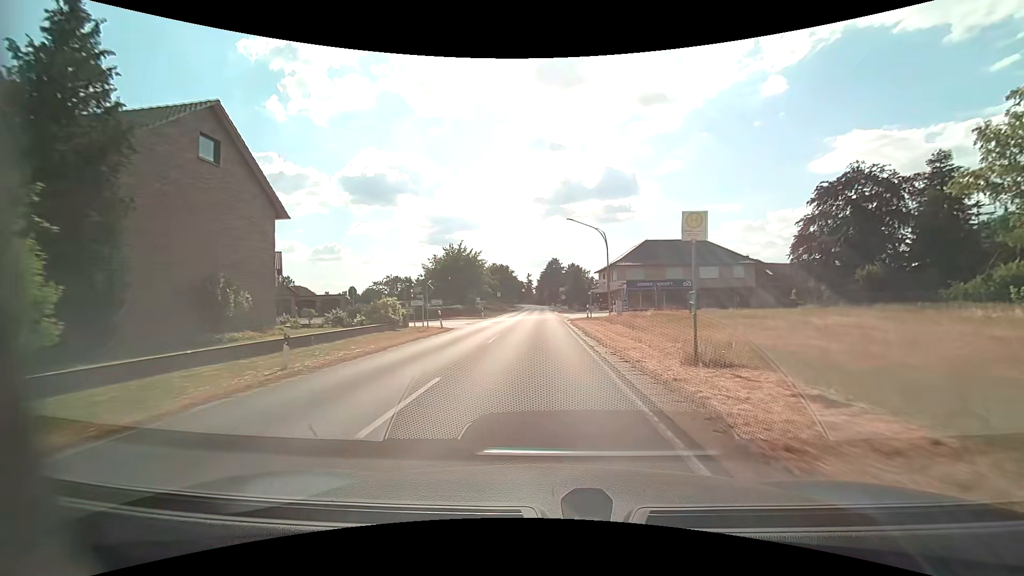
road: secondary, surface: asphalt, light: Day
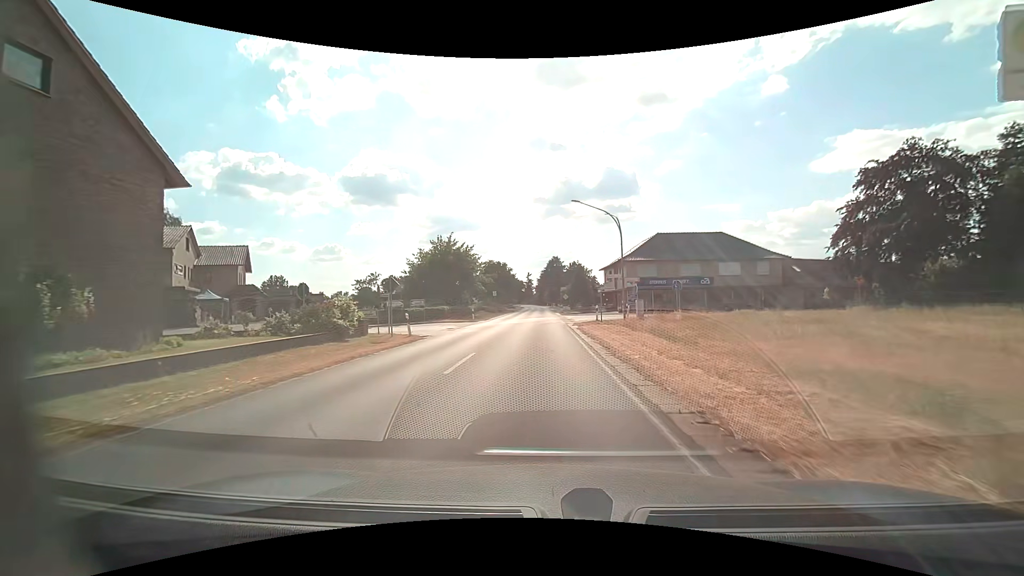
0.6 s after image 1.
(+0.1, +7.1) m; +1°
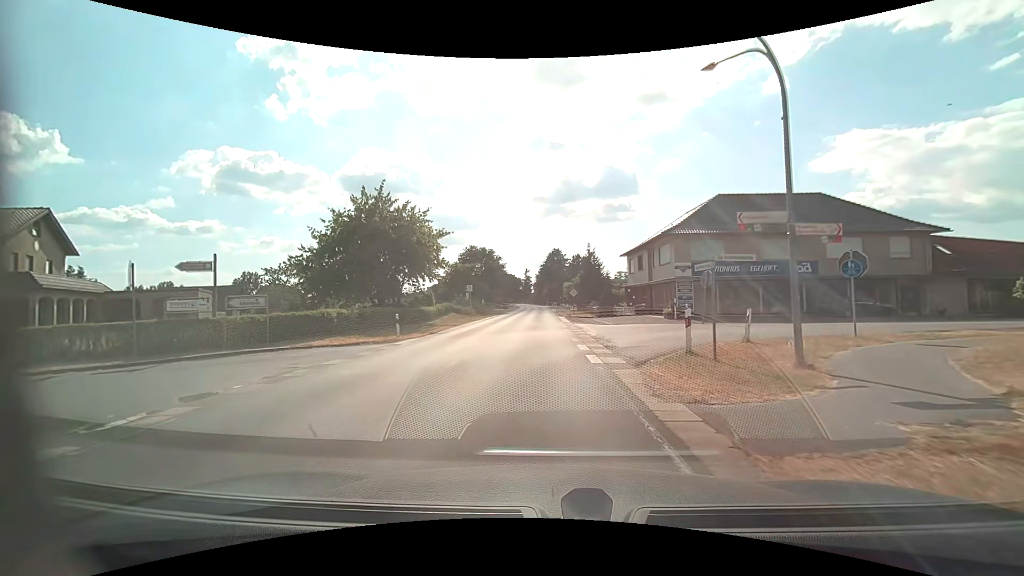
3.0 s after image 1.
(0.0, +22.0) m; 0°
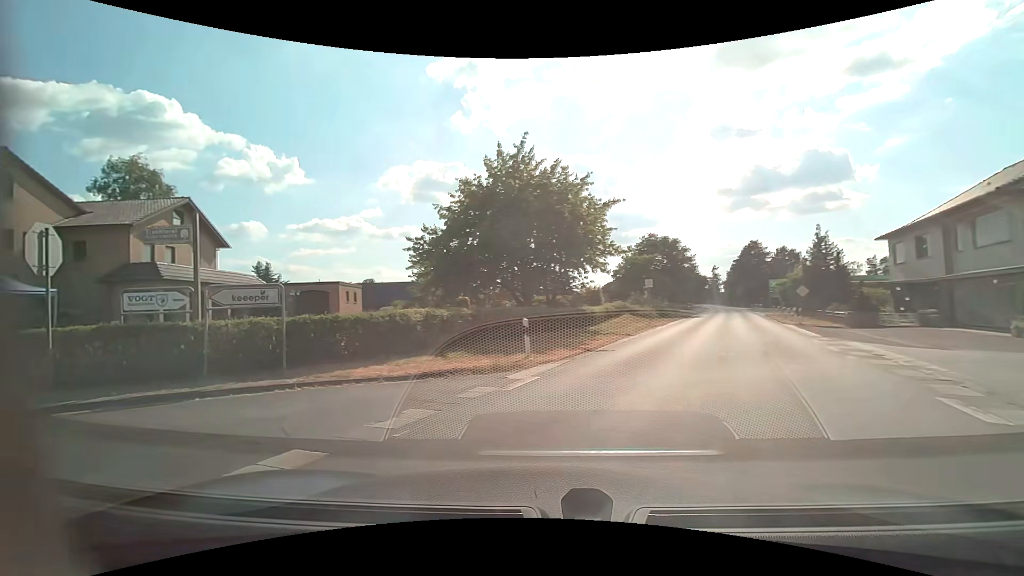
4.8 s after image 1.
(-0.9, +9.4) m; -20°
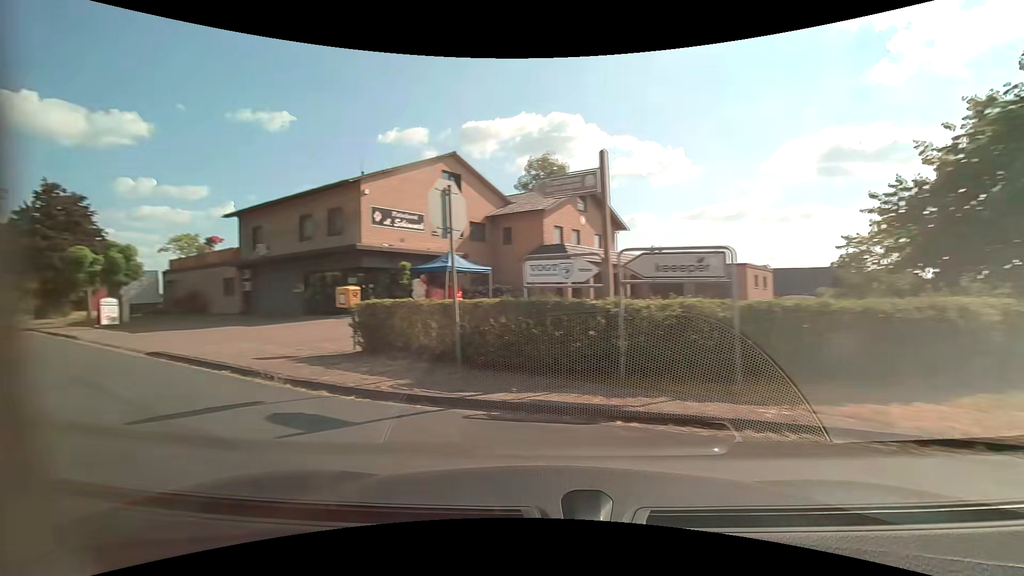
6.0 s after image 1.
(-1.5, +4.1) m; -40°
